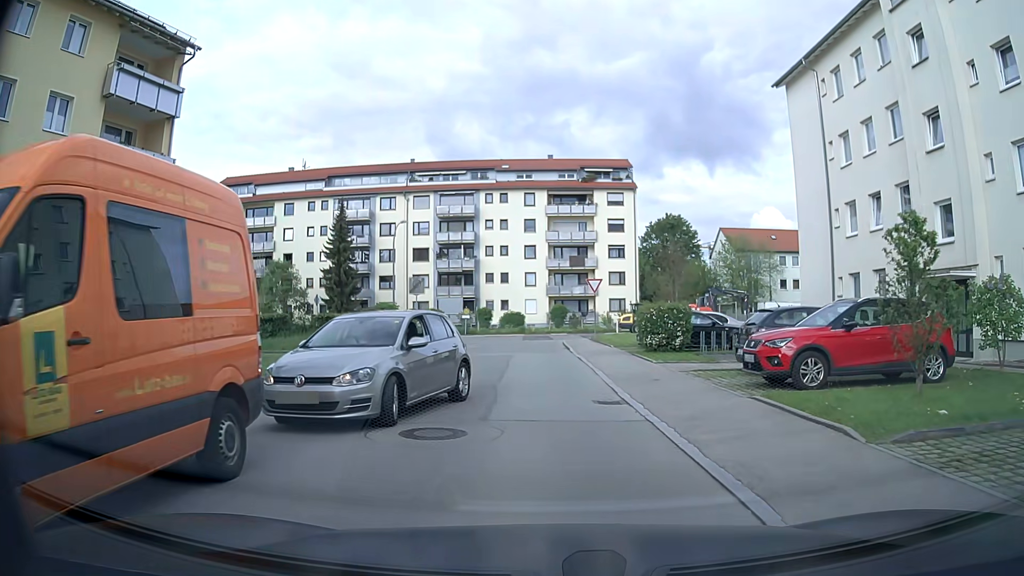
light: Day
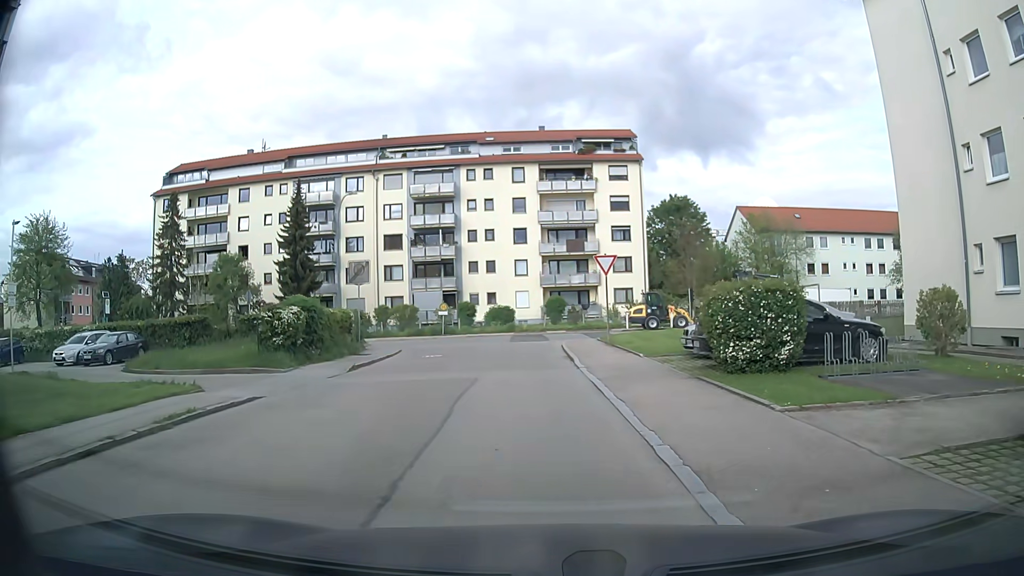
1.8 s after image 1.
(+0.2, +10.1) m; +2°
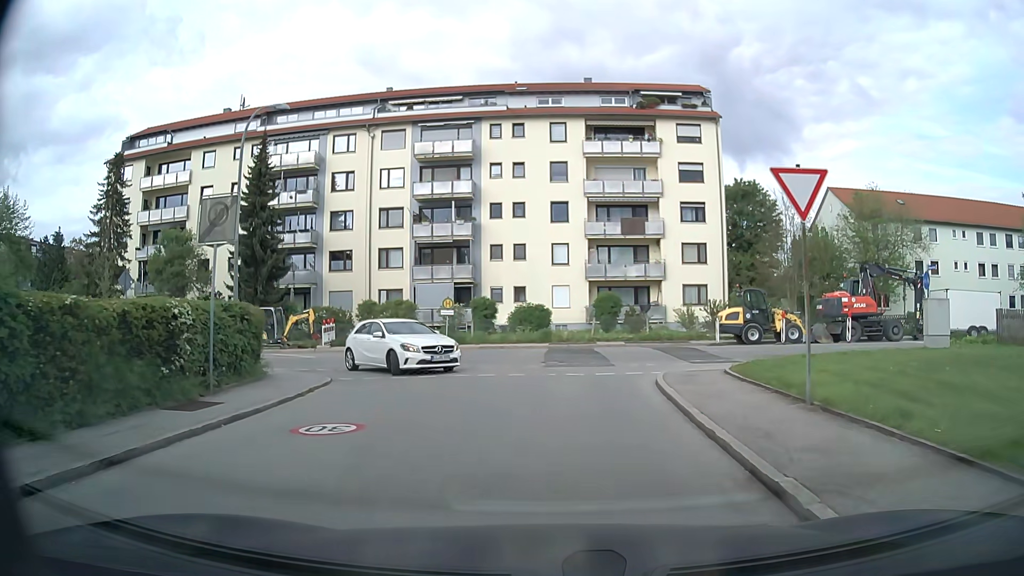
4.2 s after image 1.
(-1.1, +15.2) m; -5°
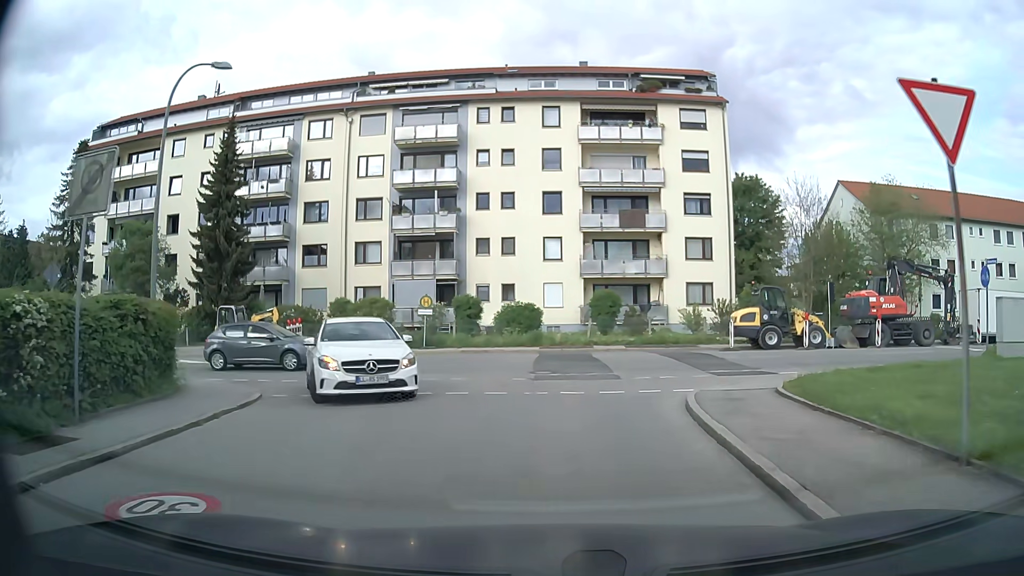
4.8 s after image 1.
(0.0, +3.8) m; +1°
